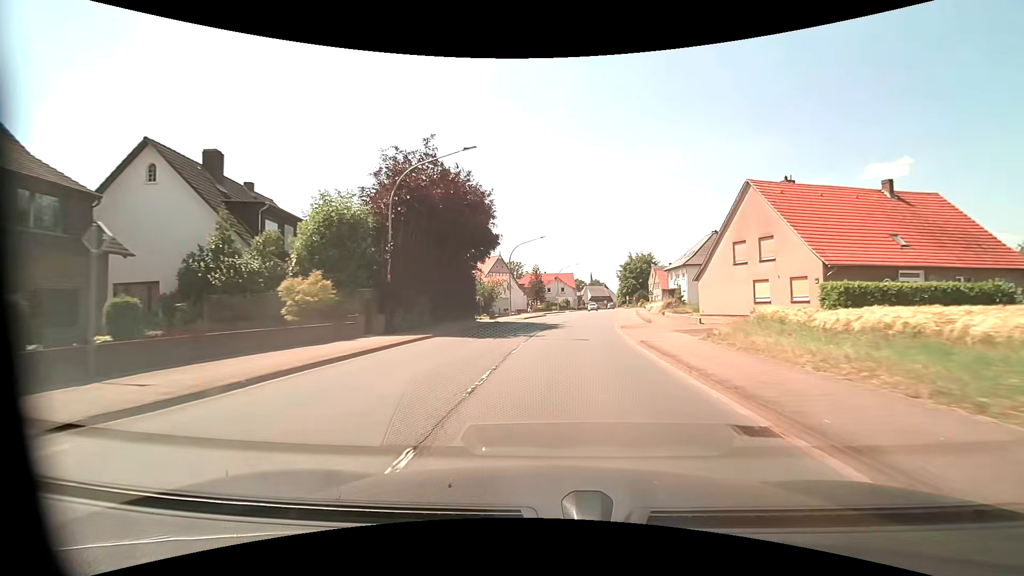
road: primary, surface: asphalt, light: Day
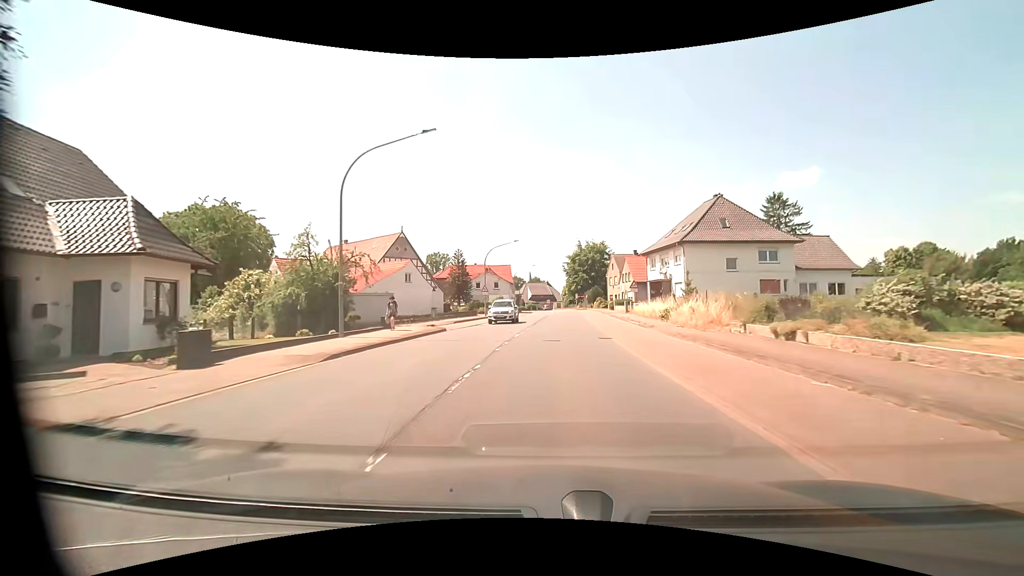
(+1.9, +30.3) m; +7°
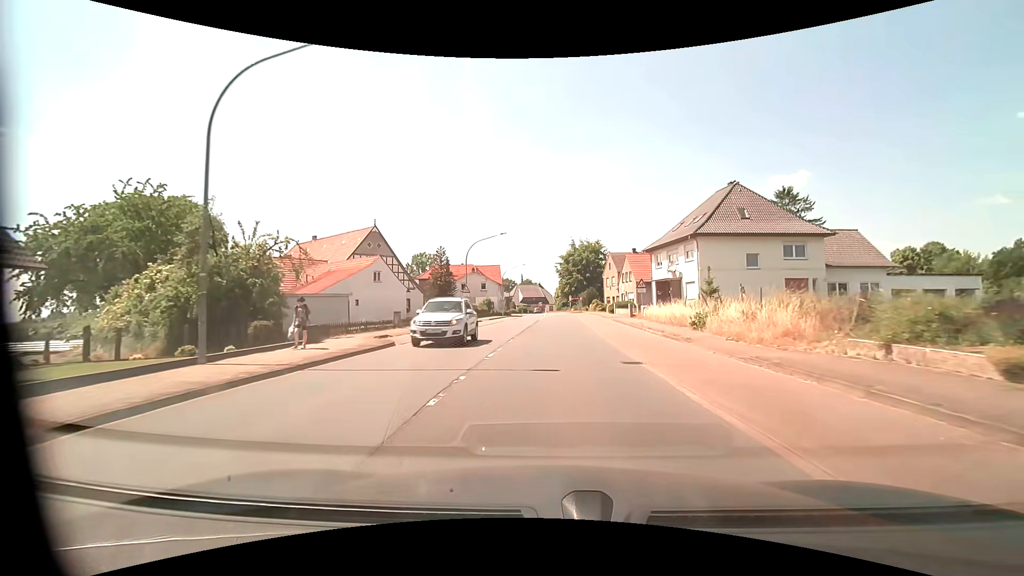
(0.0, +7.3) m; +1°
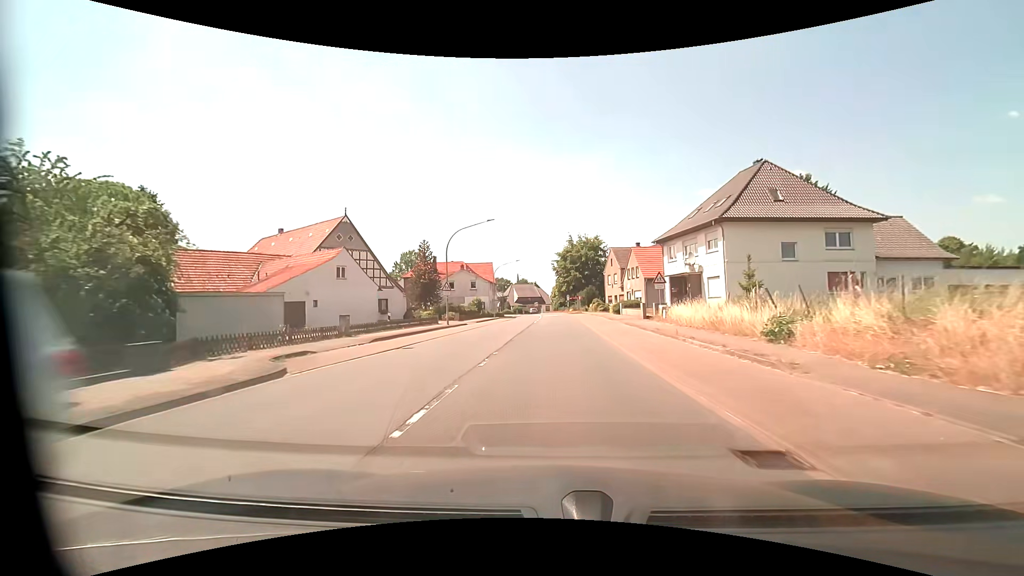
(0.0, +7.2) m; 0°
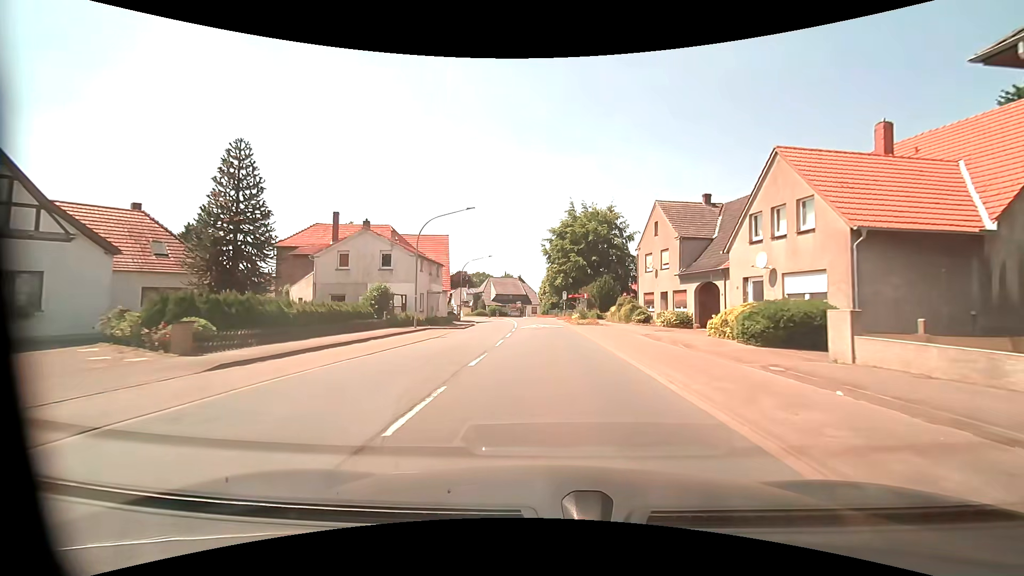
(+0.5, +36.5) m; +1°
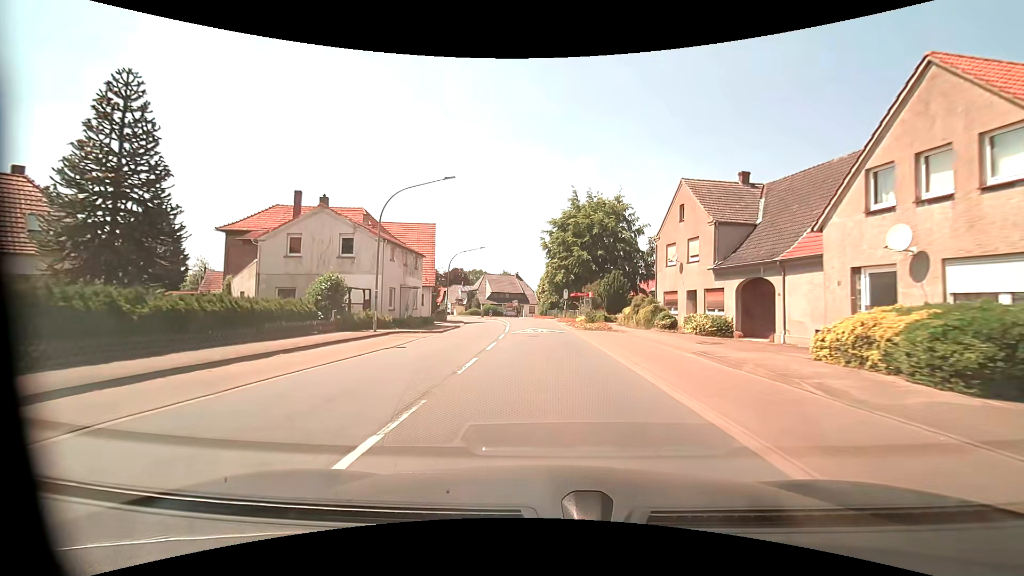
(0.0, +7.4) m; 0°
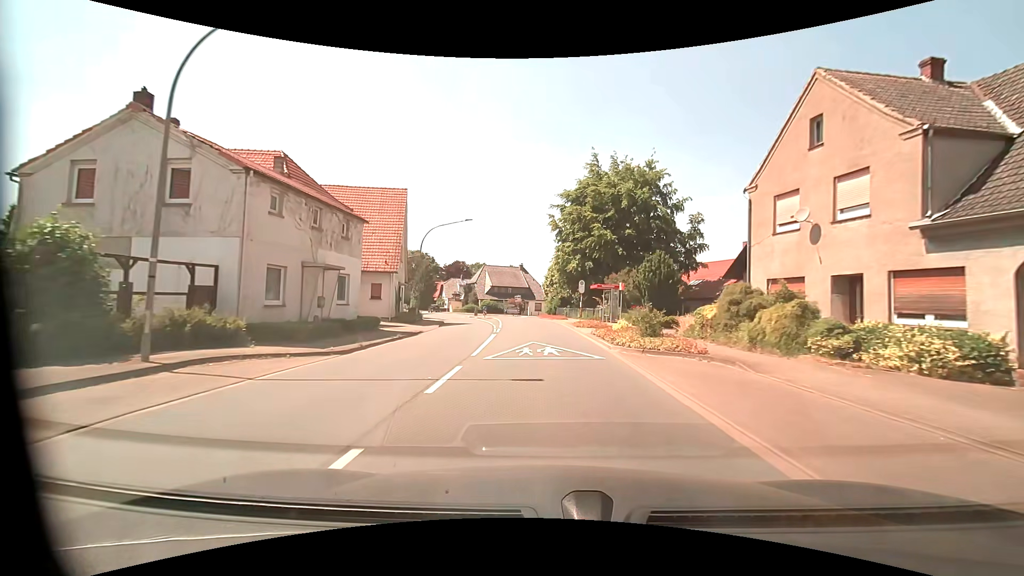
(0.0, +14.8) m; -1°
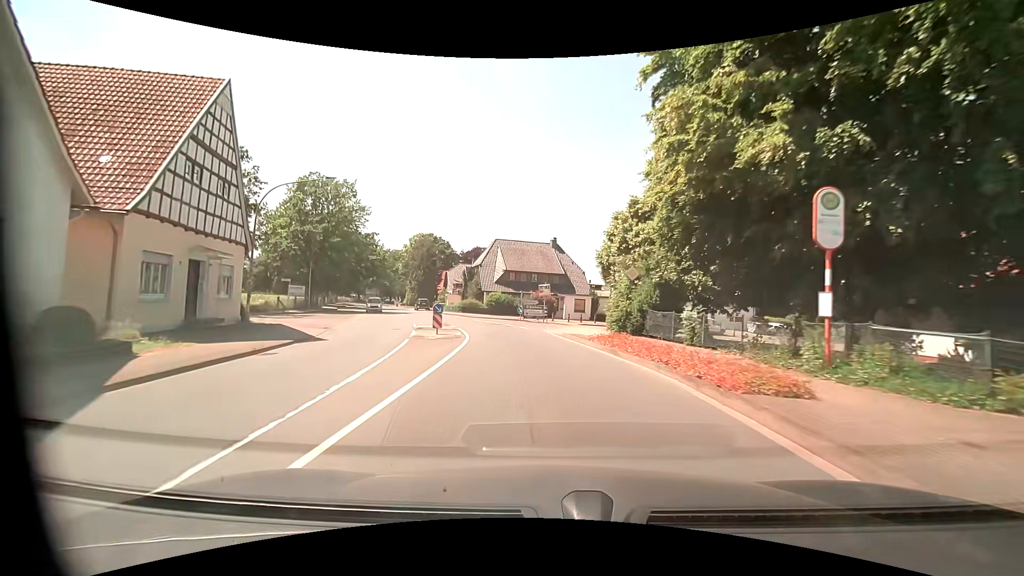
(-1.0, +35.6) m; -4°
(0, +10) (-1, +20) (-3, +30) (-7, +39) (-11, +48) (-15, +57) (-19, +67) (-23, +76) (-27, +85) (-31, +94) m
